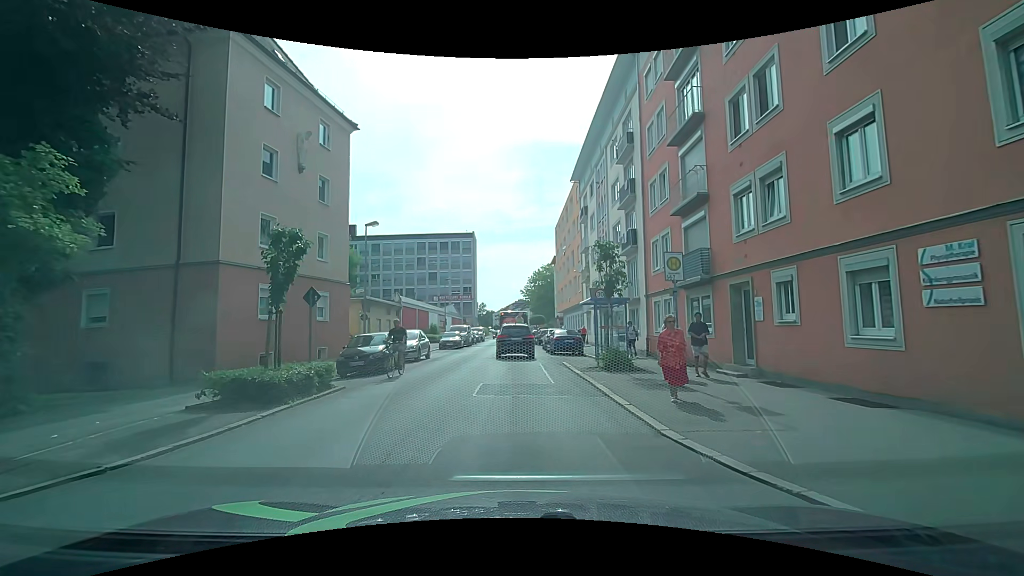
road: tertiary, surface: asphalt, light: Day
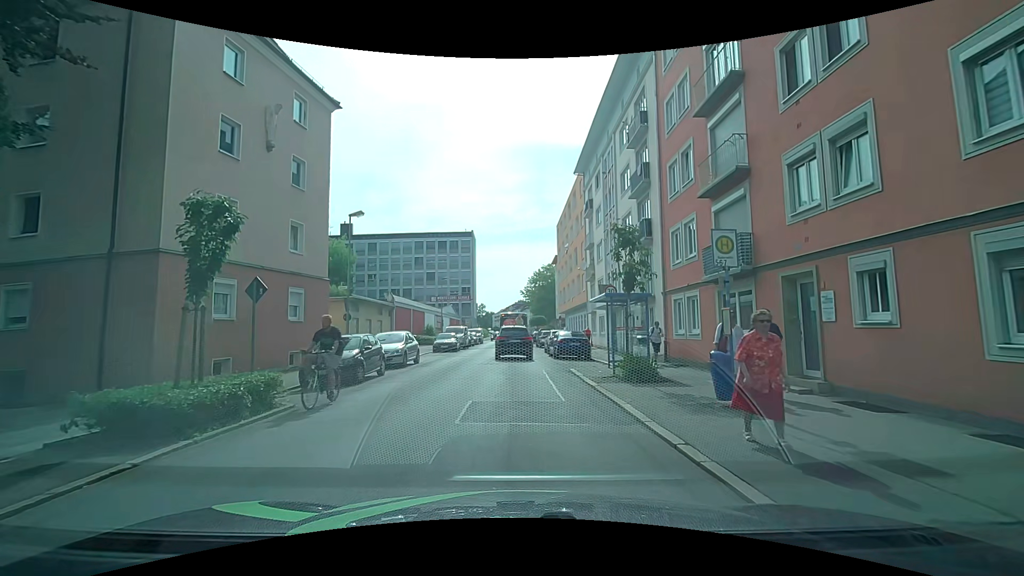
(0.0, +2.9) m; 0°
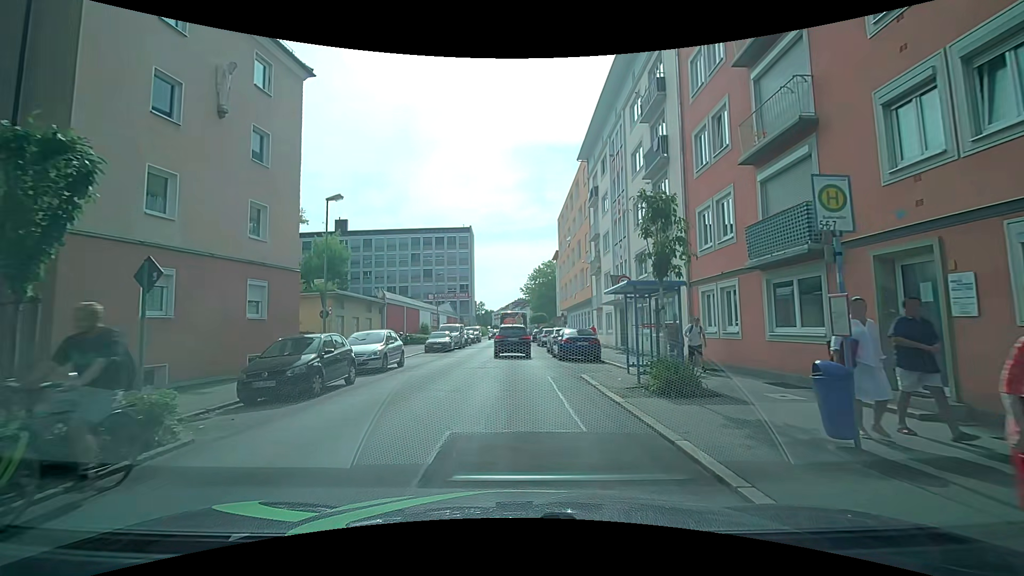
(0.0, +3.1) m; 0°
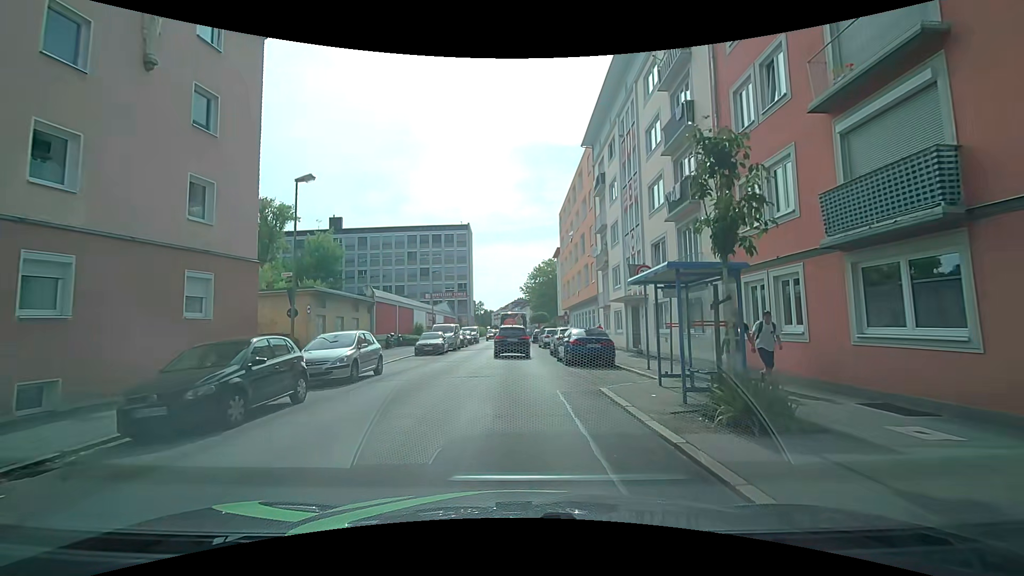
(0.0, +3.3) m; -1°
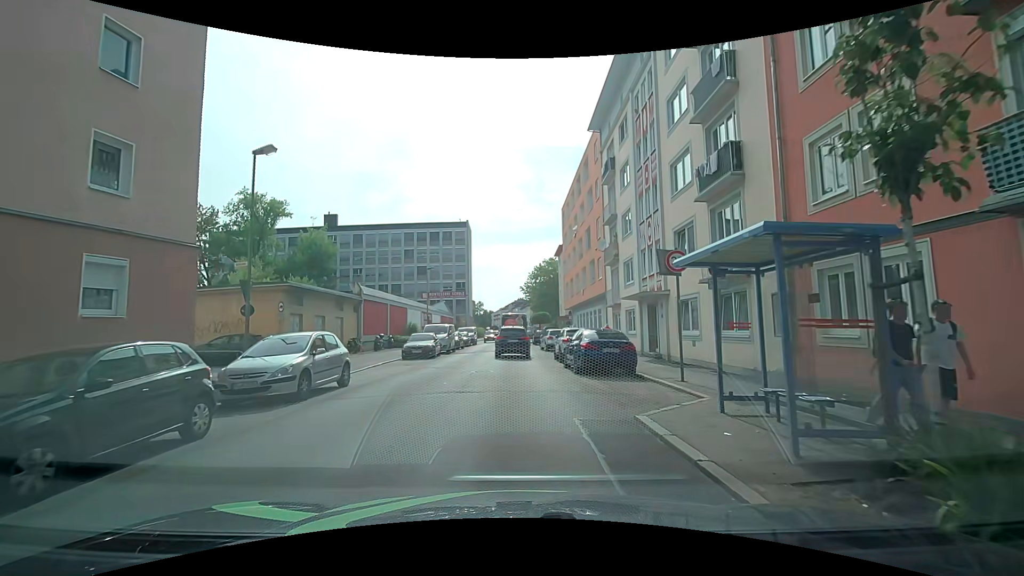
(0.0, +3.4) m; +1°
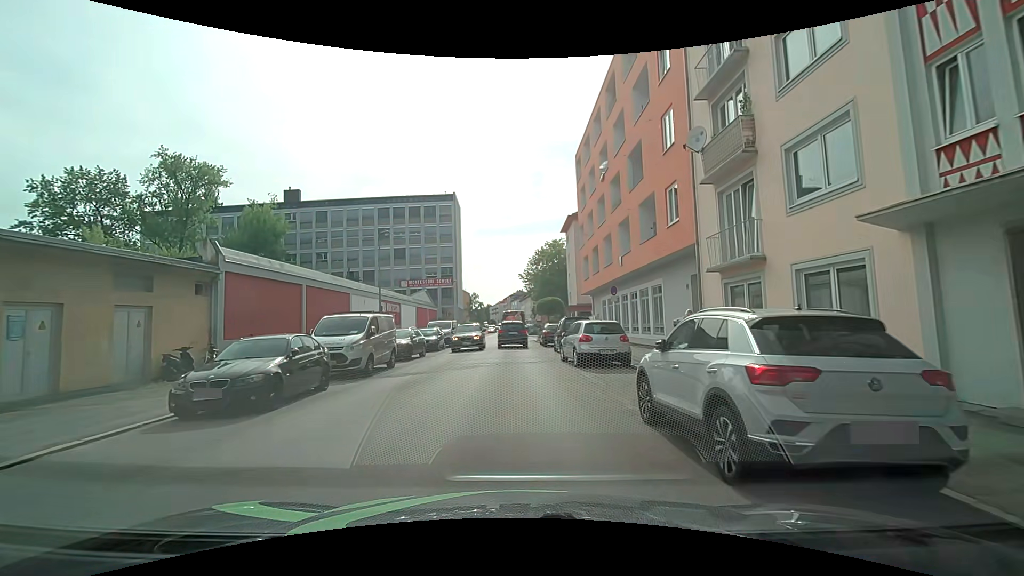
(-0.2, +17.9) m; -1°
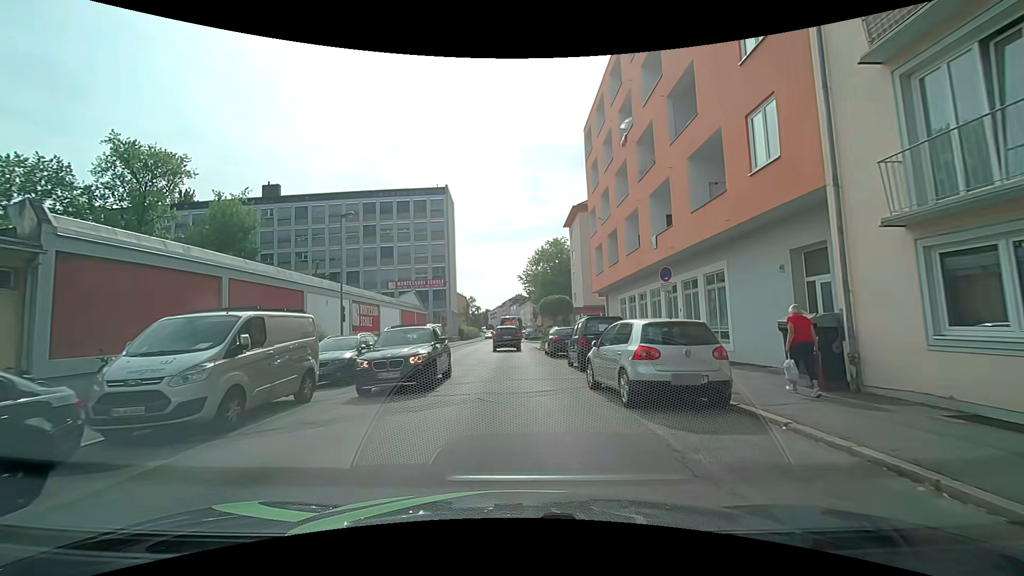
(+0.1, +7.4) m; 0°
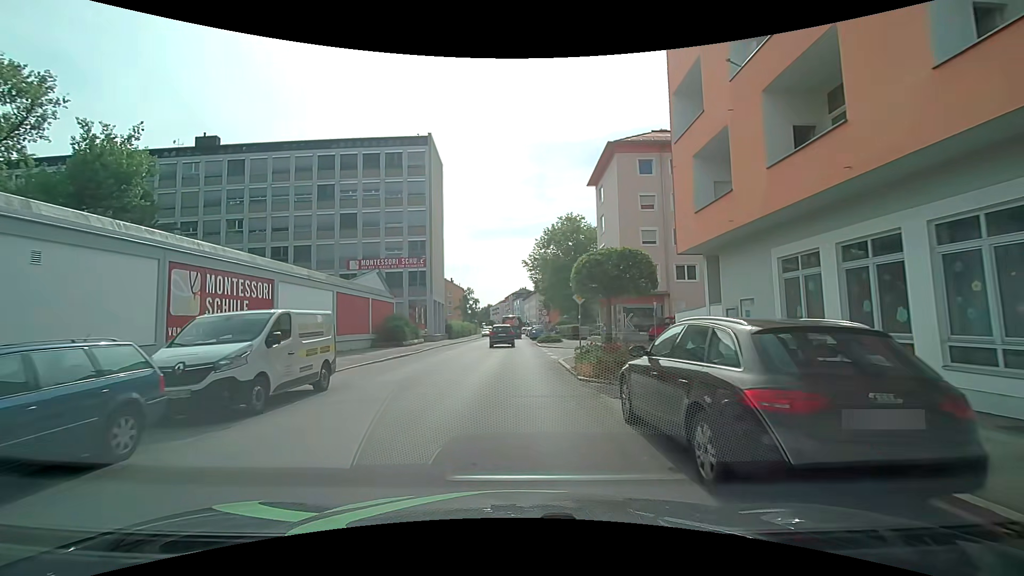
(-0.1, +19.6) m; -1°
(0, +10) (0, +20) (0, +30) (0, +40) (0, +50) (-1, +60) (-1, +70) (-1, +80) (-1, +90) (-1, +100) m
